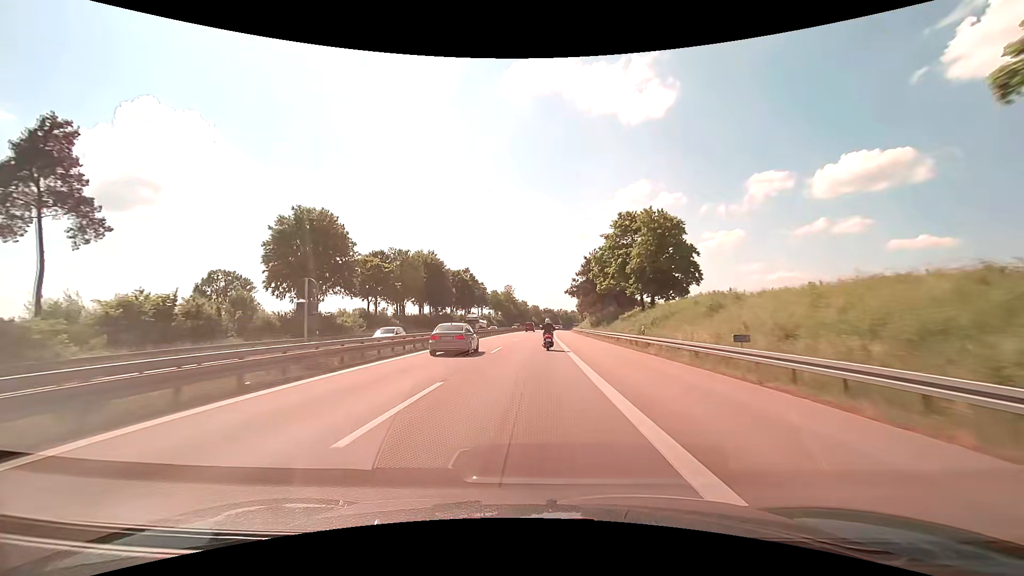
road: motorway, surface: asphalt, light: Day
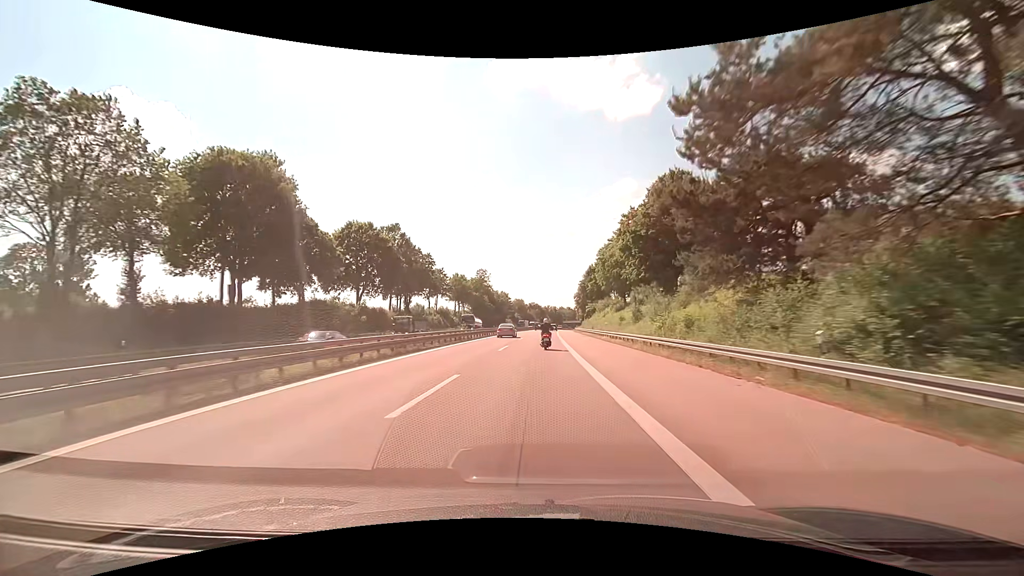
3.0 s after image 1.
(+0.8, +70.2) m; +2°
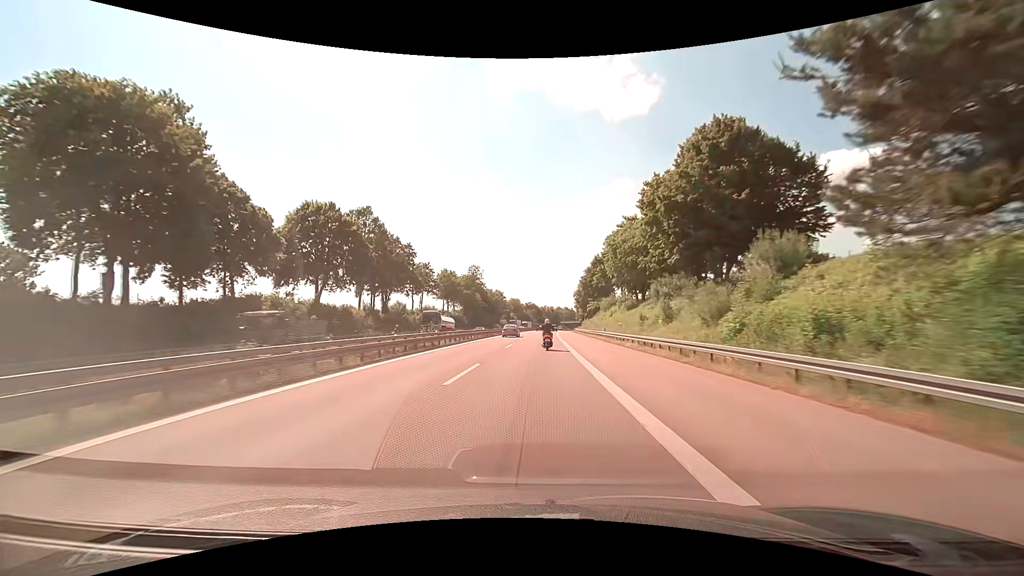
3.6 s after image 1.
(0.0, +14.1) m; 0°
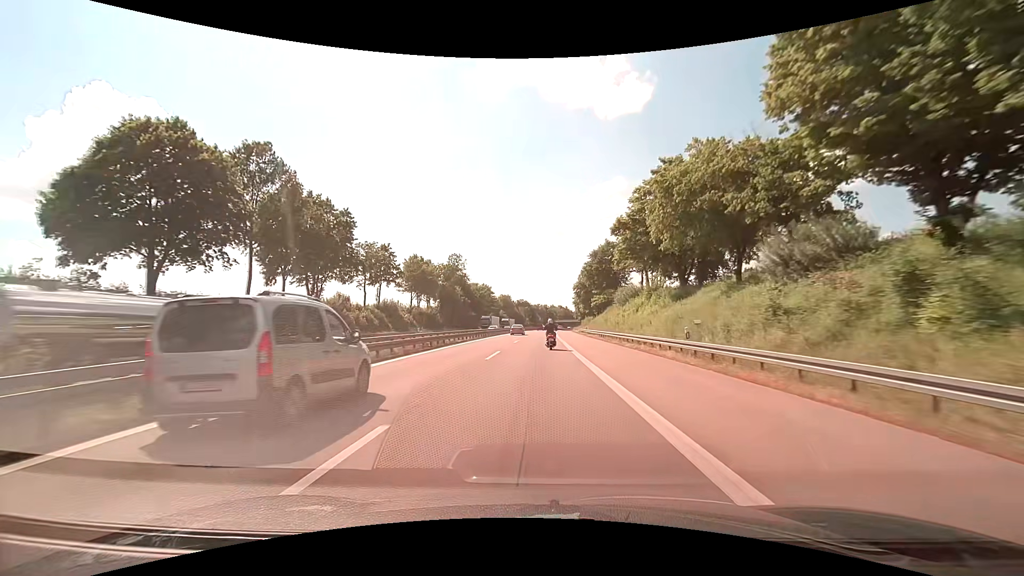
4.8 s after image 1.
(+0.2, +28.3) m; +1°
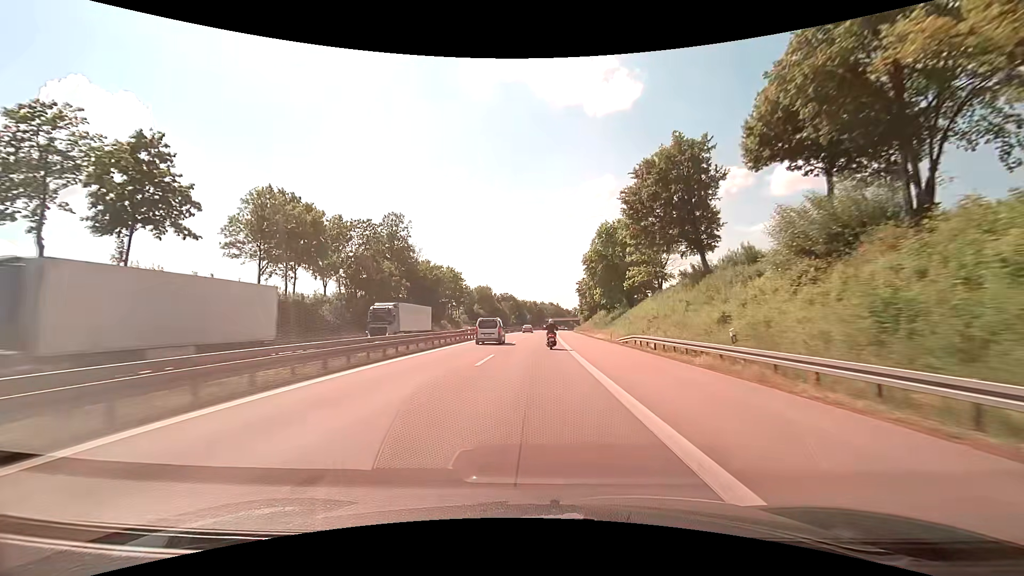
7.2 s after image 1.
(+0.6, +56.8) m; +1°
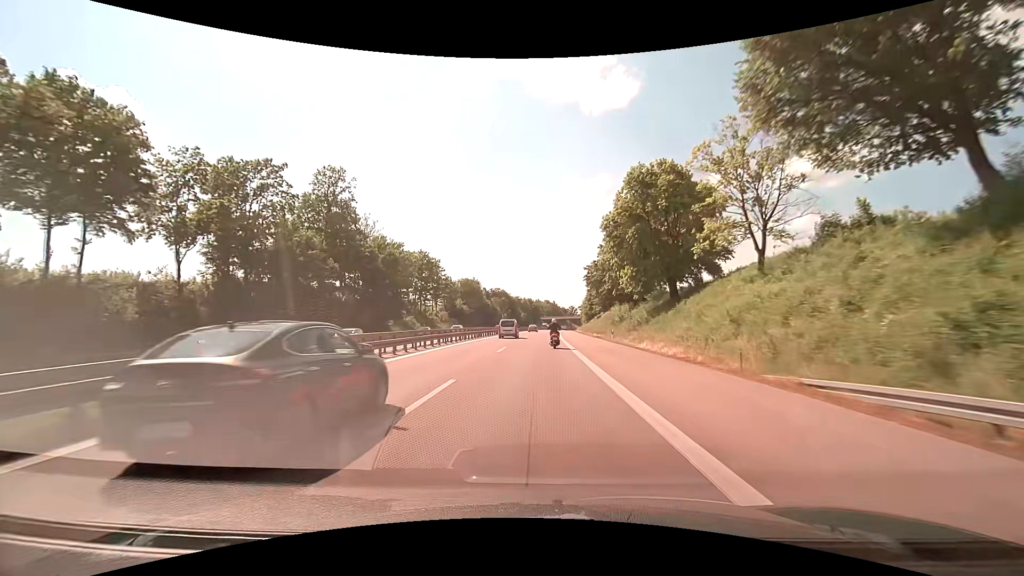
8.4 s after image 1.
(+0.1, +28.6) m; 0°
(0, +10) (0, +20) (0, +30) (0, +40) (+1, +50) (+1, +60) (+1, +70) (+2, +80) (+2, +90) (+3, +100) m
